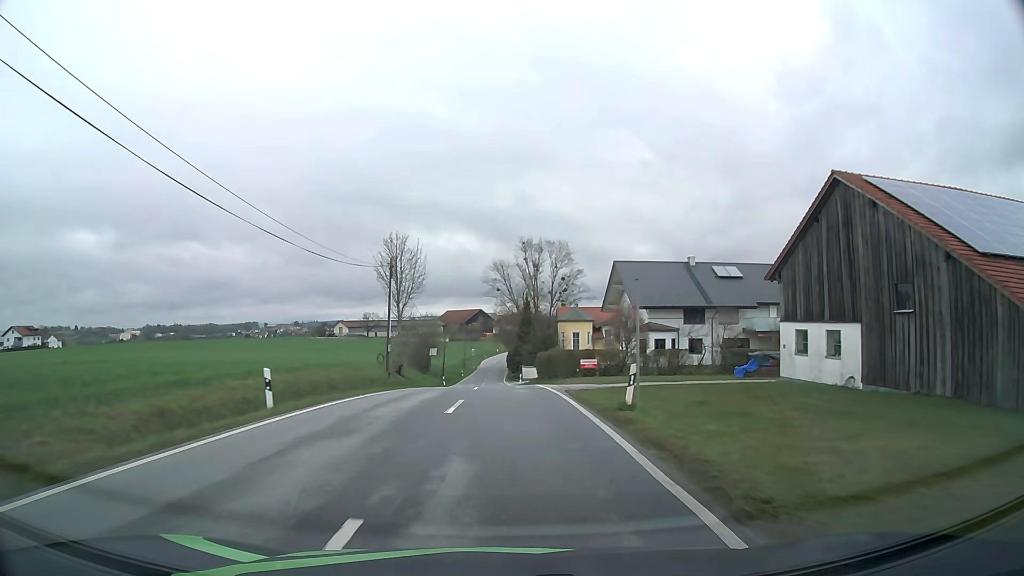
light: Day
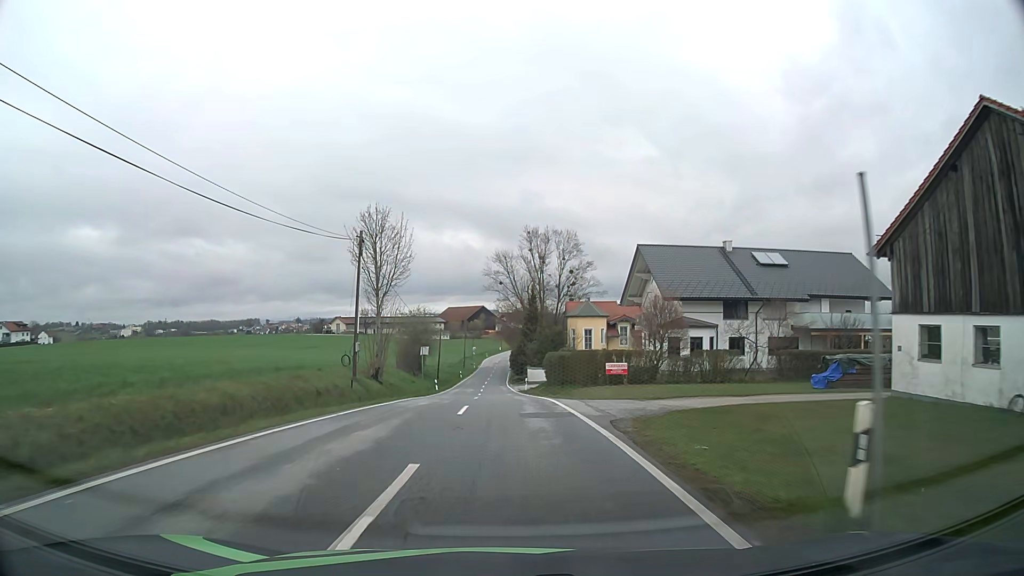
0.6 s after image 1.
(0.0, +9.2) m; -1°
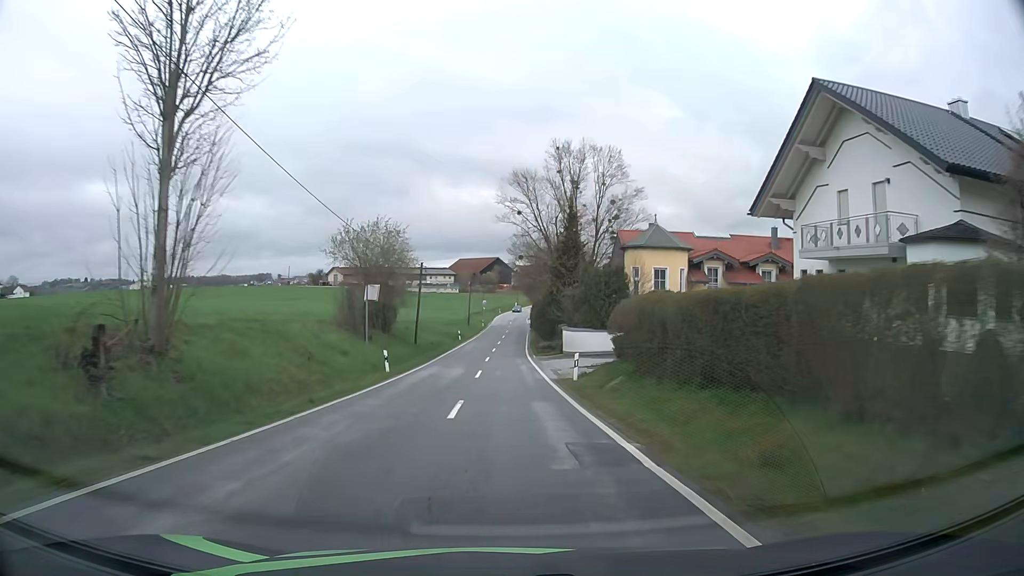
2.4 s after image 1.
(-0.3, +27.7) m; -1°
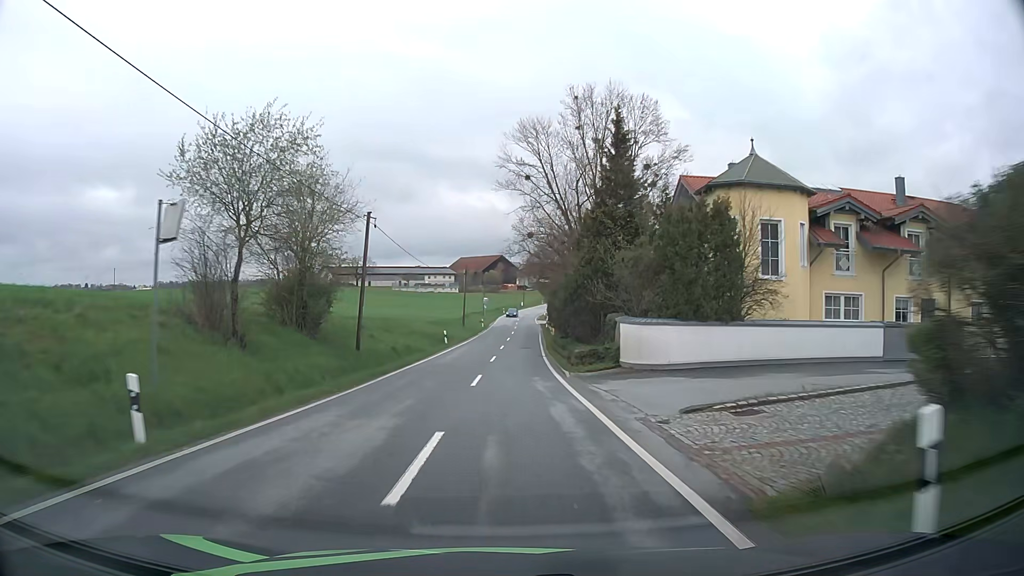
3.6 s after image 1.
(-0.2, +18.8) m; -1°
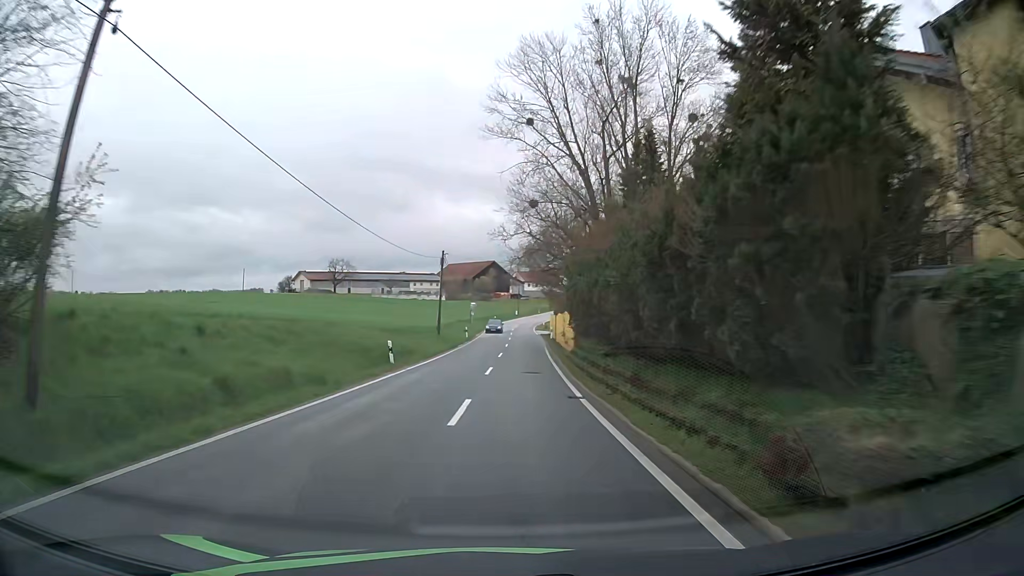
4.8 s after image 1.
(0.0, +19.0) m; +1°
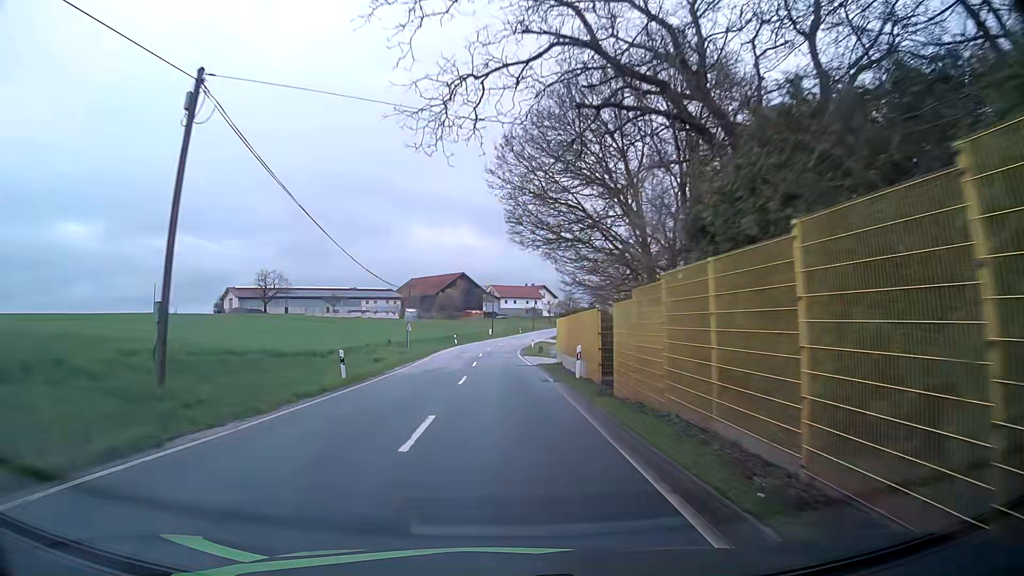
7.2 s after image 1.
(+0.9, +38.2) m; +2°
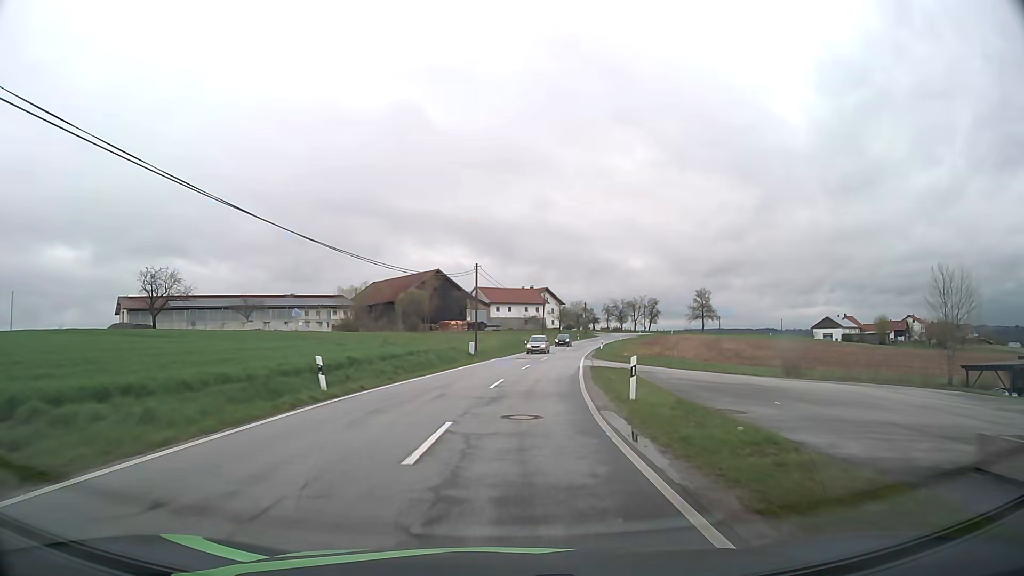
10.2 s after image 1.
(-0.6, +48.8) m; +1°
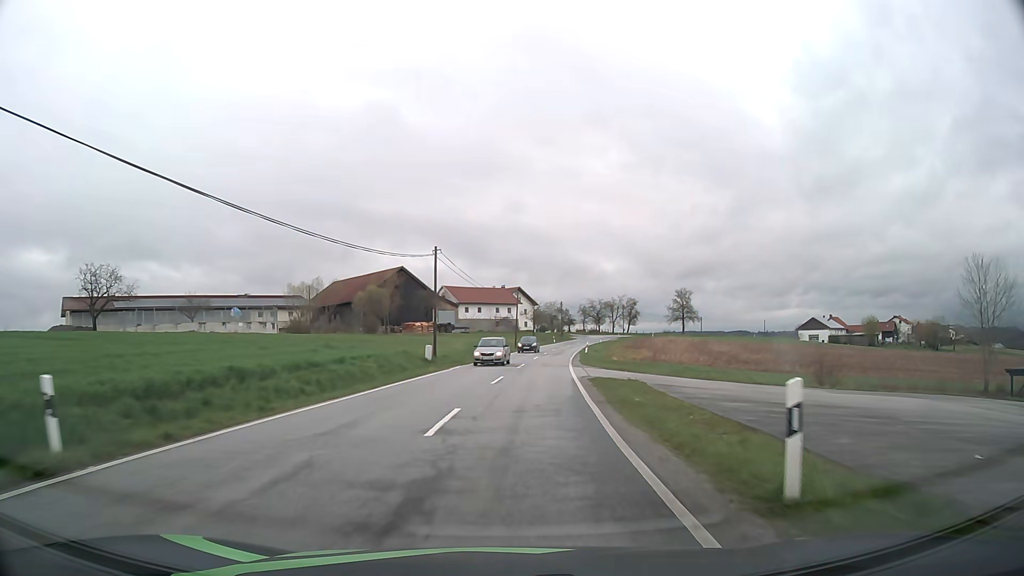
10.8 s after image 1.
(+0.2, +9.9) m; +2°
(0, +10) (+1, +20) (+1, +30) (+2, +40) (+3, +50) (+5, +60) (+6, +70) (+7, +80) (+9, +89) (+11, +99) m
